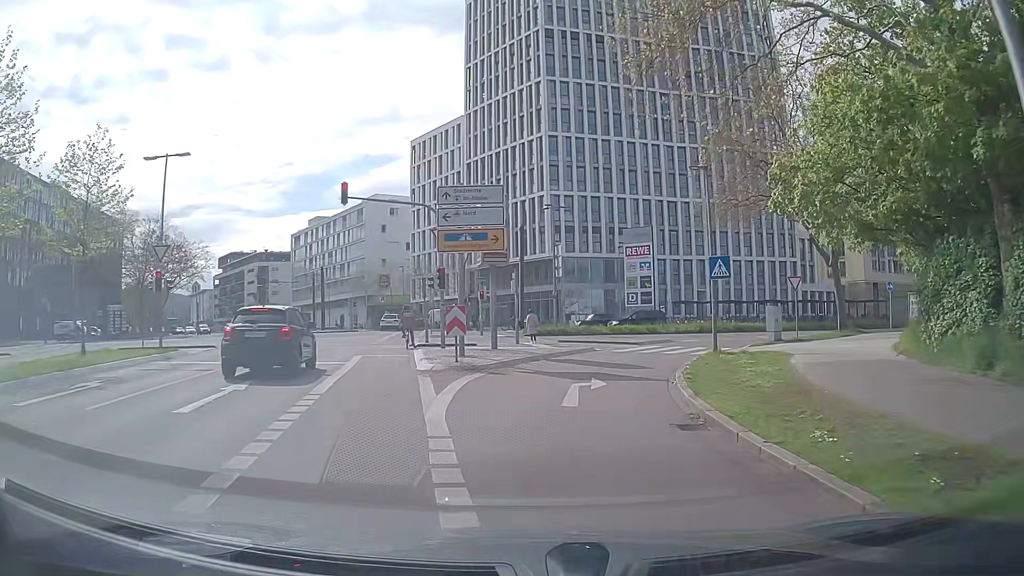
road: residential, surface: asphalt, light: Day
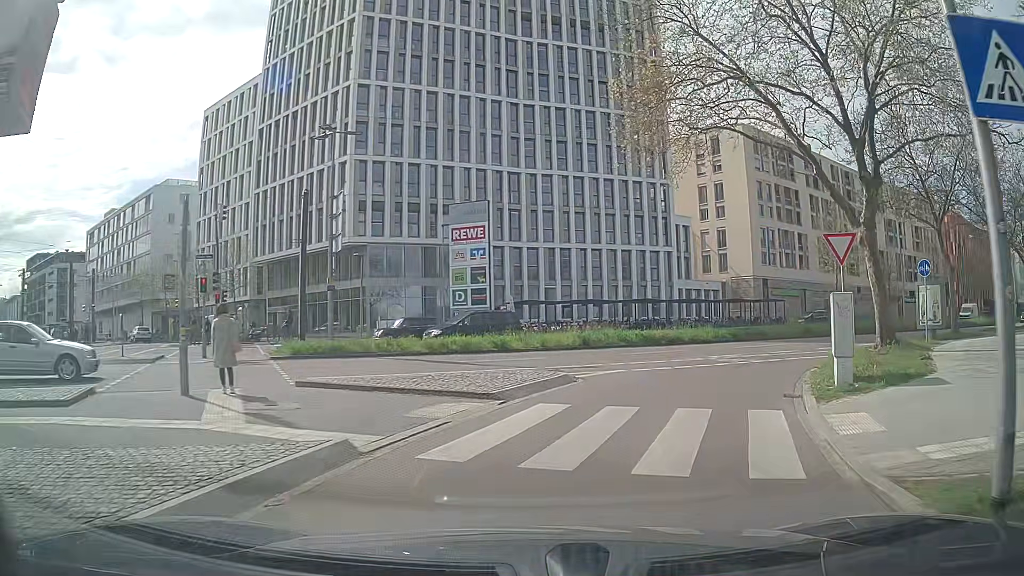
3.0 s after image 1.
(+1.8, +18.7) m; +14°
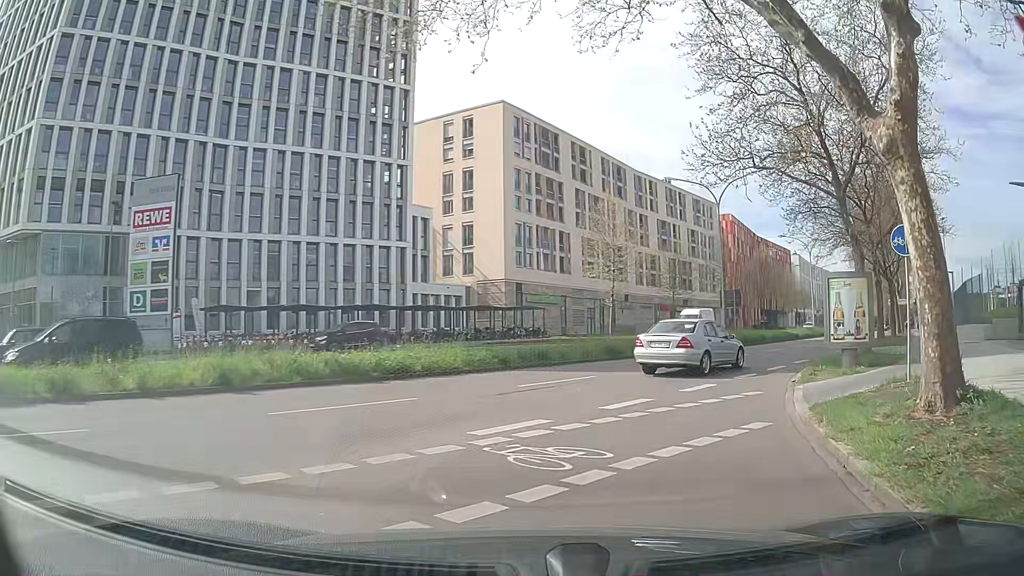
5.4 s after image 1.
(+2.5, +12.9) m; +23°
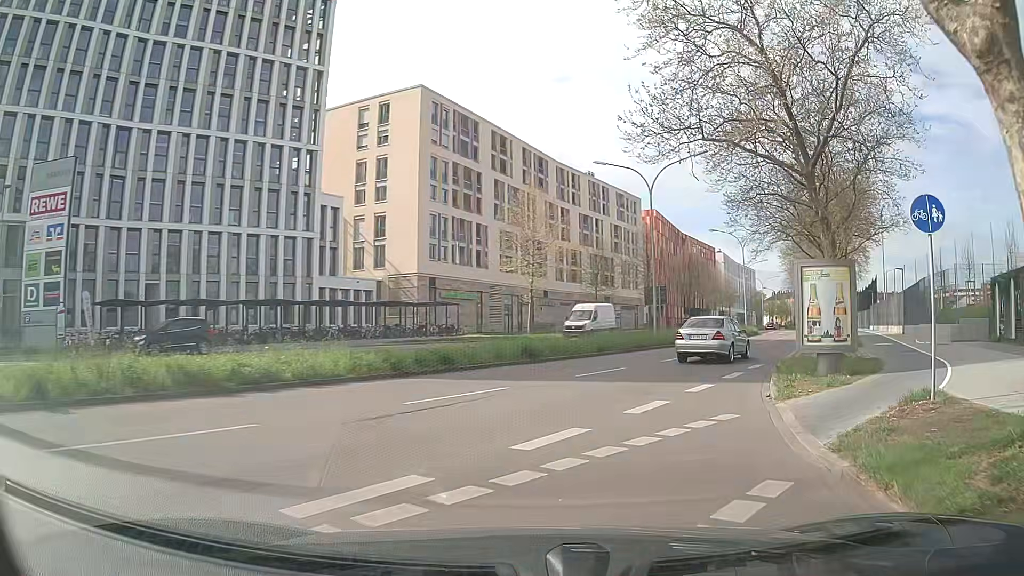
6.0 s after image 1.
(+0.2, +3.7) m; +6°
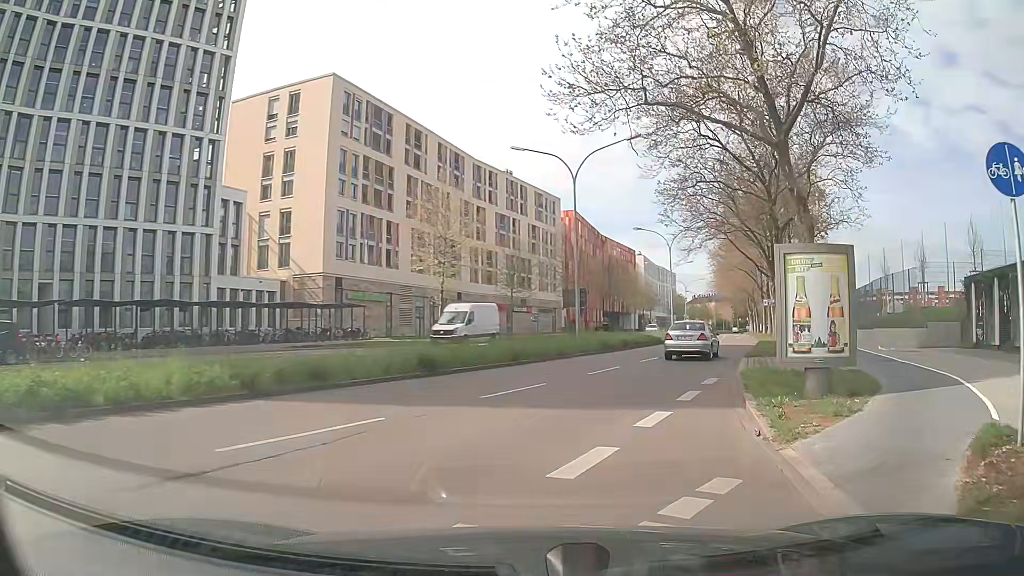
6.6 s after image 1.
(+0.2, +3.9) m; +8°
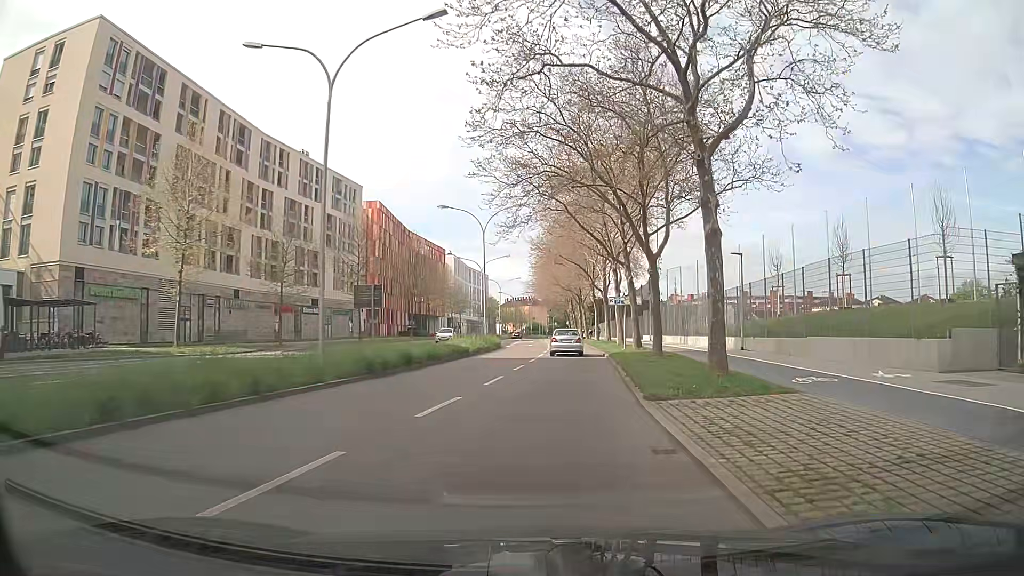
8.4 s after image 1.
(+2.0, +13.5) m; +13°
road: secondary
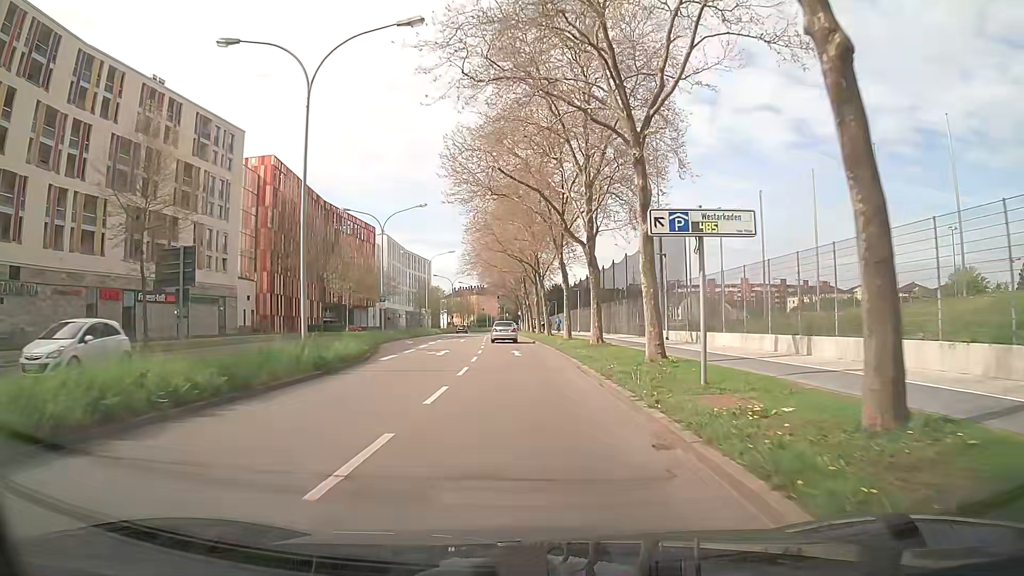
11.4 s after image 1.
(+2.3, +29.4) m; +5°
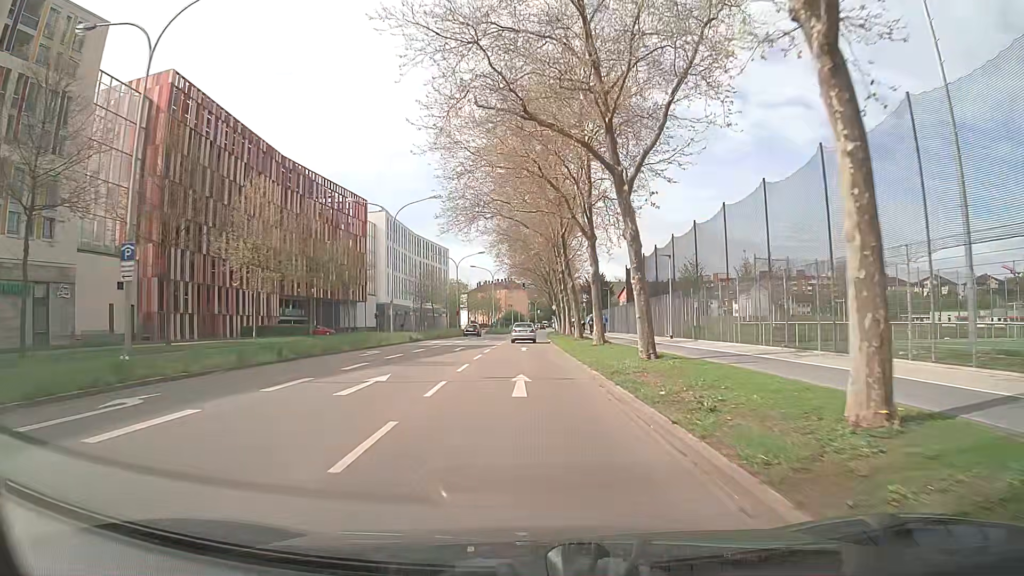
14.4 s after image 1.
(-0.8, +35.5) m; -3°
(0, +10) (0, +20) (0, +30) (0, +40) (0, +50) (0, +60) (+1, +70) (+1, +80) (+1, +90) (+2, +100) m
